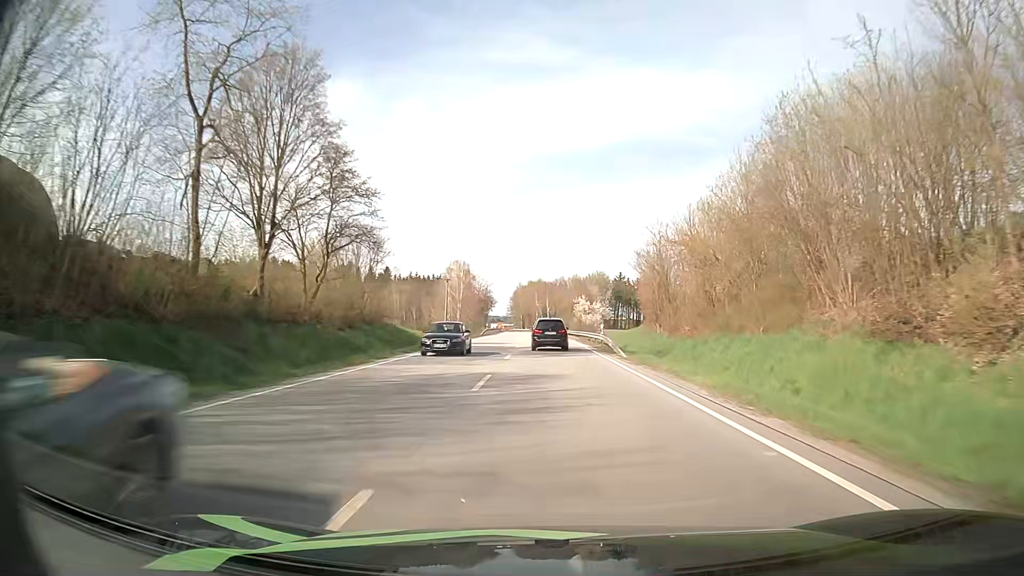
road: primary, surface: asphalt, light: Day
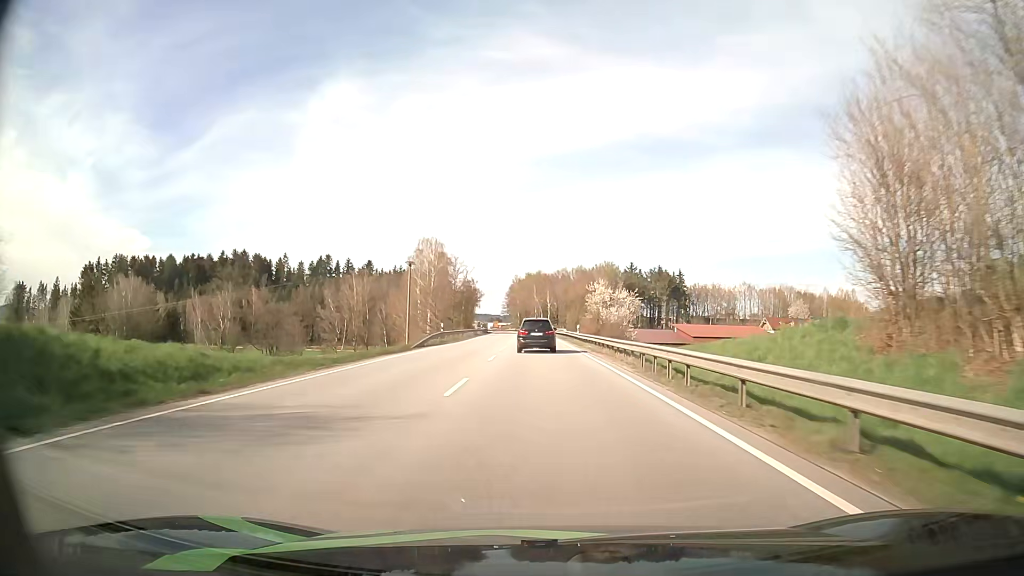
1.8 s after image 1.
(-1.5, +37.4) m; -2°
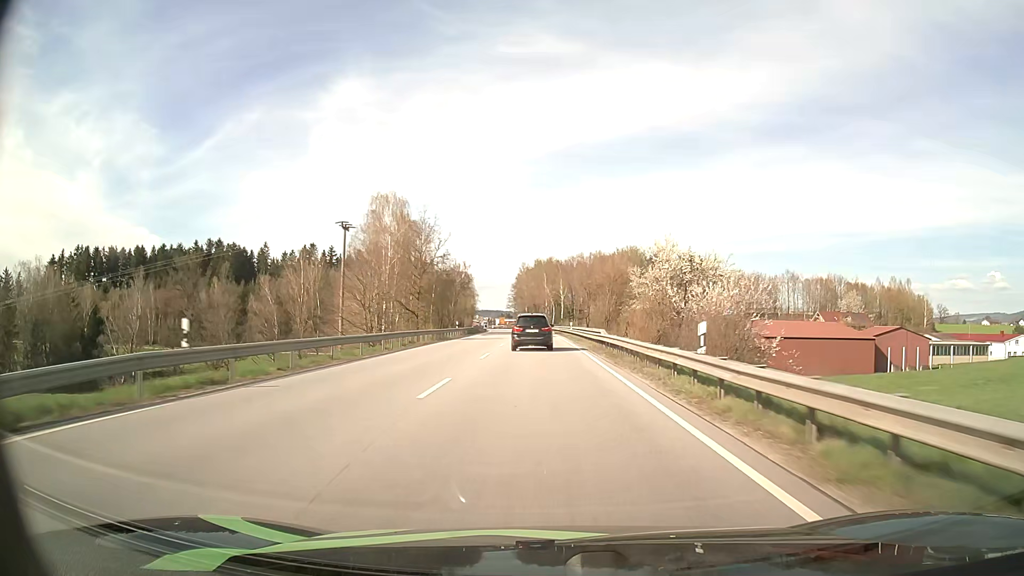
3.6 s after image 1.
(-0.3, +37.1) m; -1°
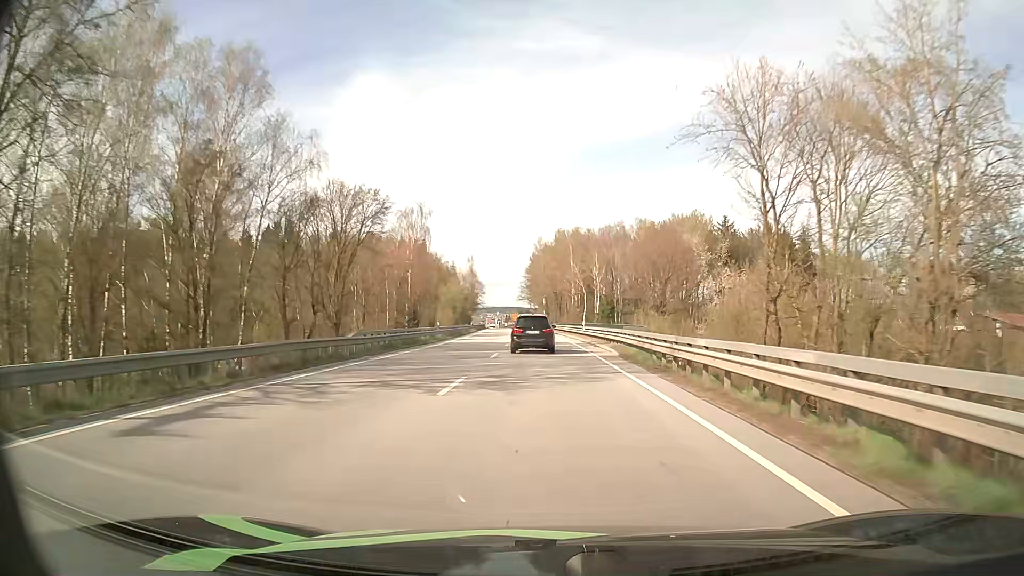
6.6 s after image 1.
(-1.0, +60.1) m; -2°
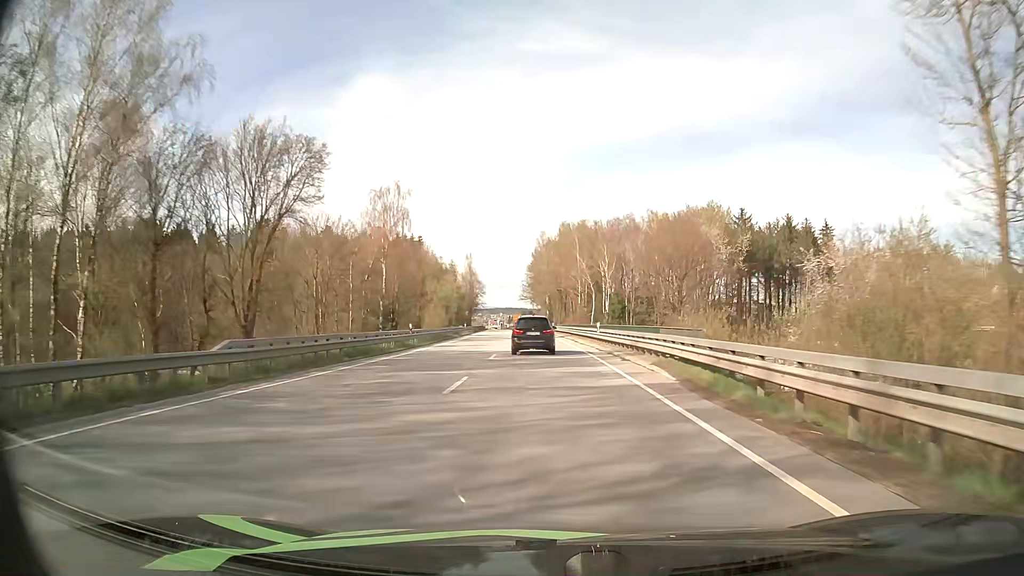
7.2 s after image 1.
(0.0, +11.6) m; 0°
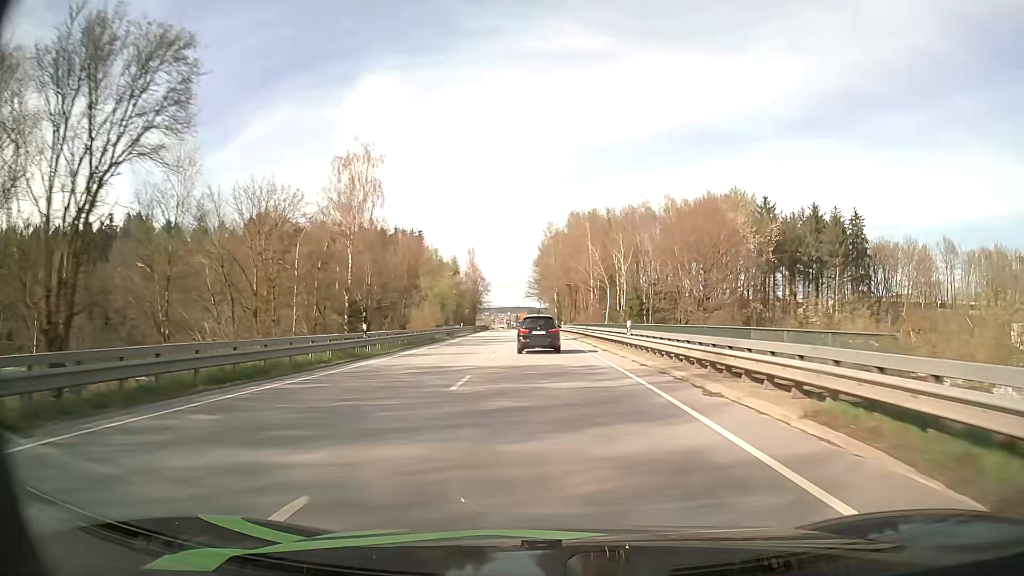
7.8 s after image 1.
(0.0, +11.6) m; -1°
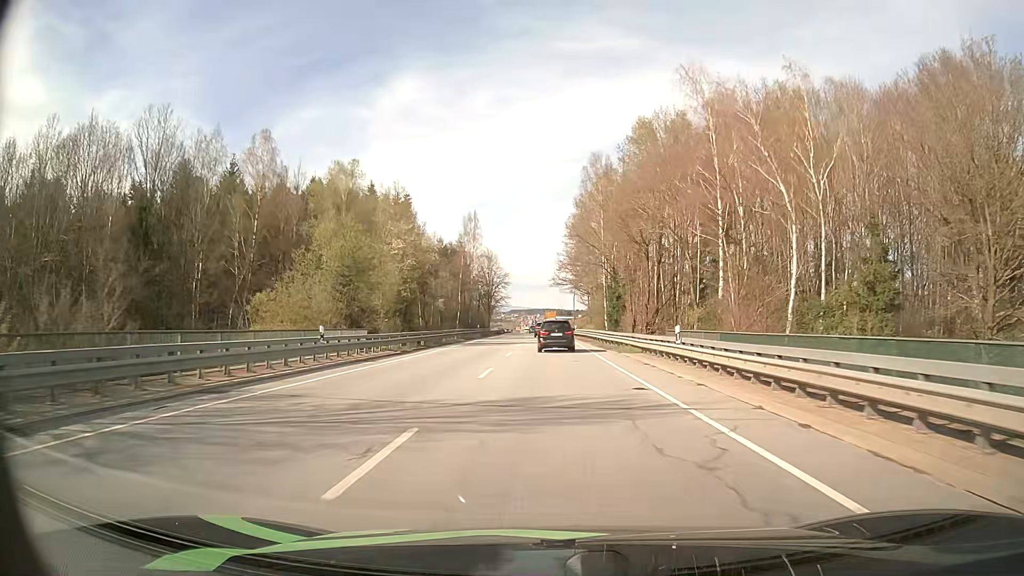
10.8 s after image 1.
(-1.4, +56.6) m; -3°
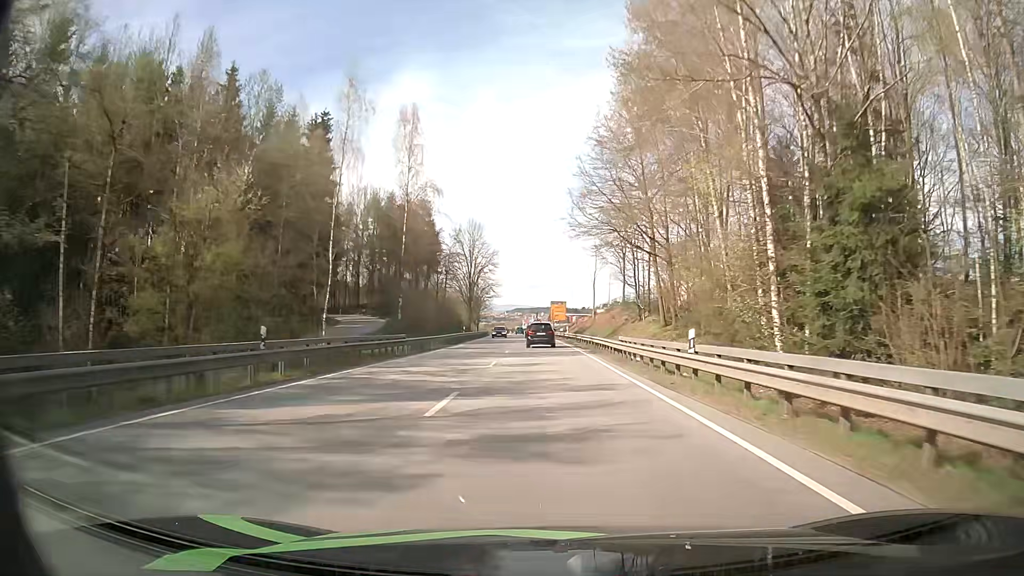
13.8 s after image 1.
(-0.3, +56.0) m; -1°
(0, +10) (0, +20) (0, +30) (0, +40) (0, +50) (-1, +60) (-1, +70) (-1, +80) (-2, +90) (-2, +100) m
